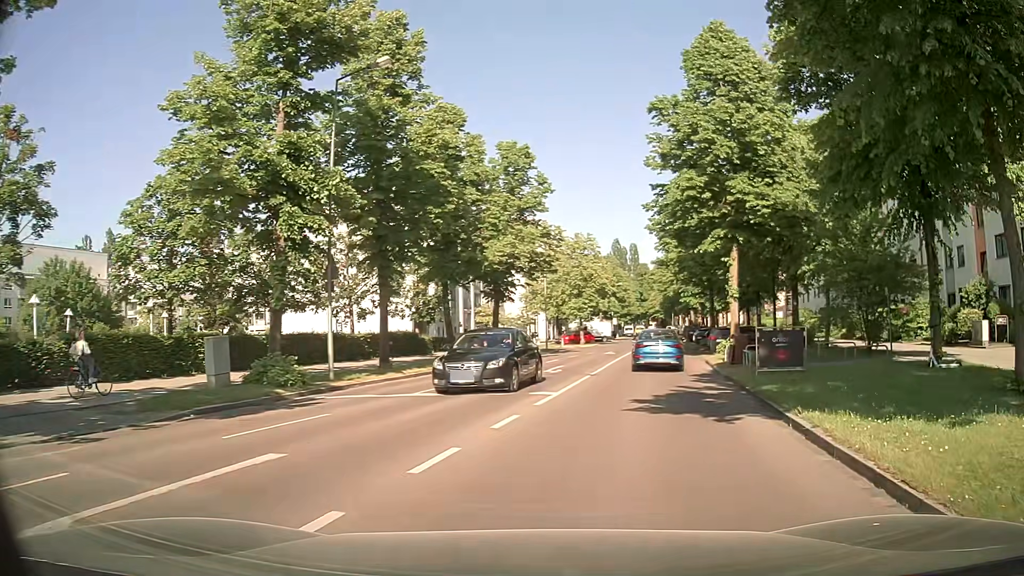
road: residential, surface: asphalt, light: Day
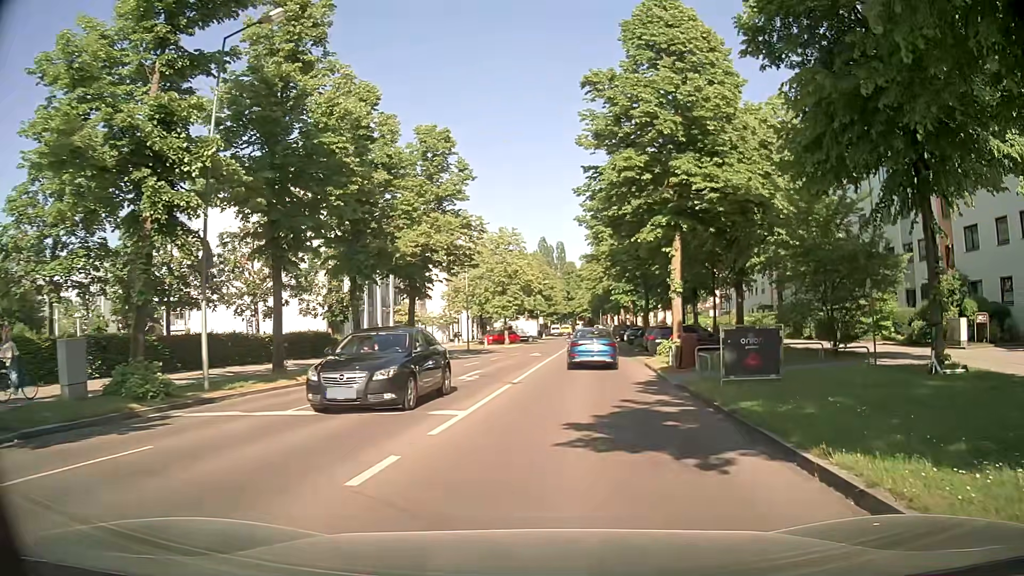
(+0.2, +3.6) m; +4°
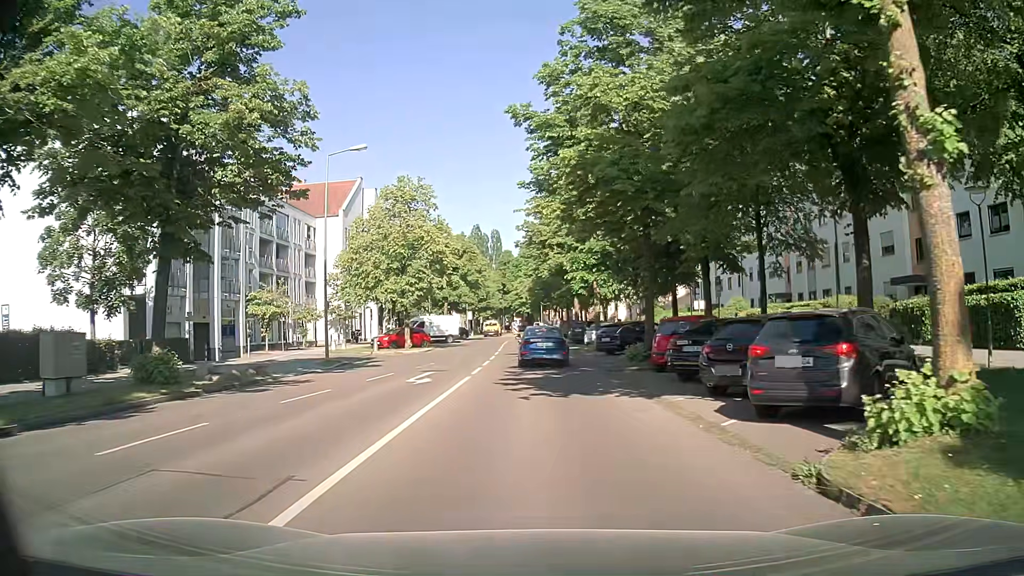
(+2.0, +21.5) m; +6°
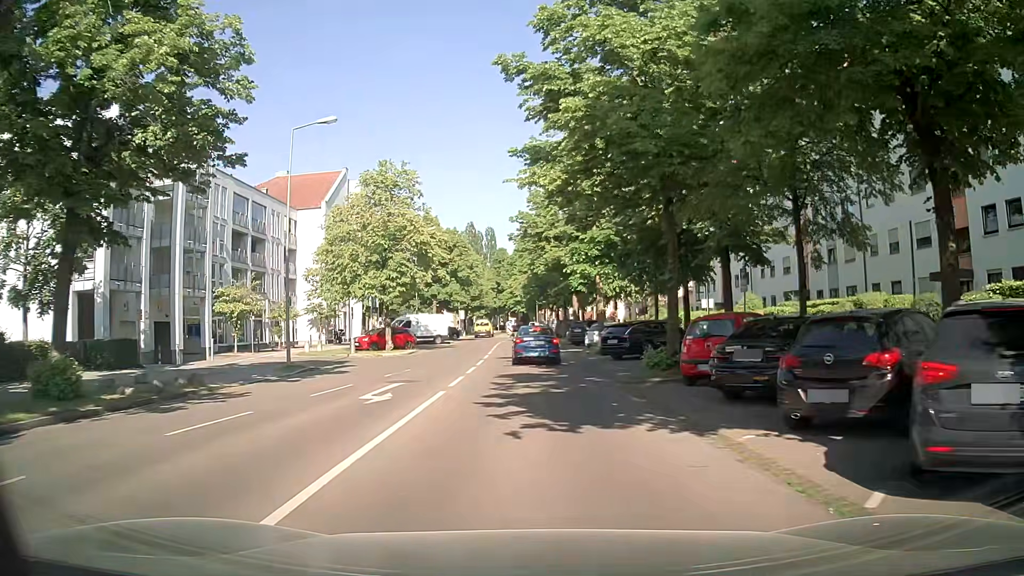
(+0.1, +4.3) m; +2°
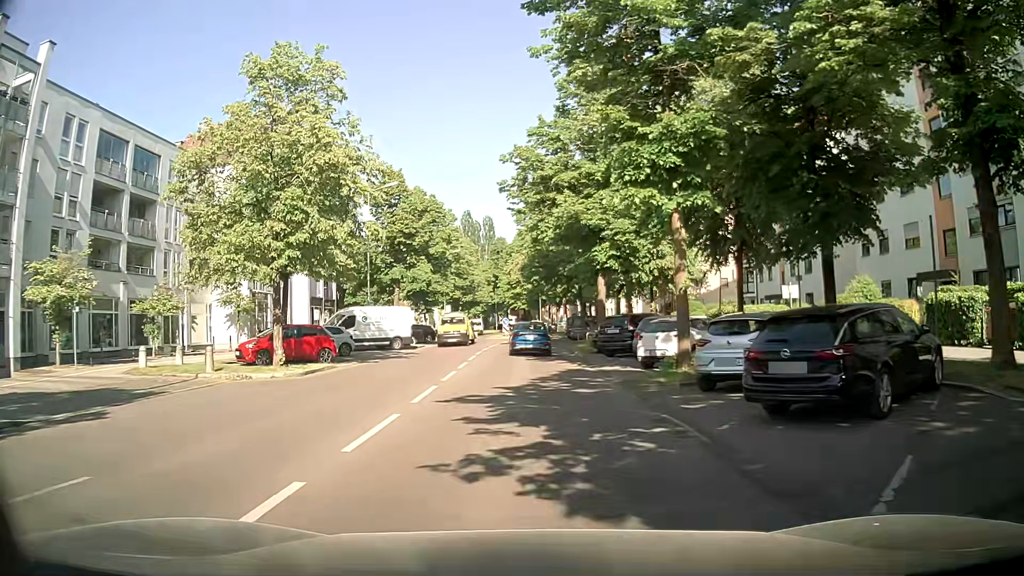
(-0.2, +18.0) m; 0°
(0, +10) (0, +20) (-1, +30) (-1, +40) (-1, +50) (-1, +60) (-1, +70) (-2, +80) (-2, +90) (-3, +100) m
